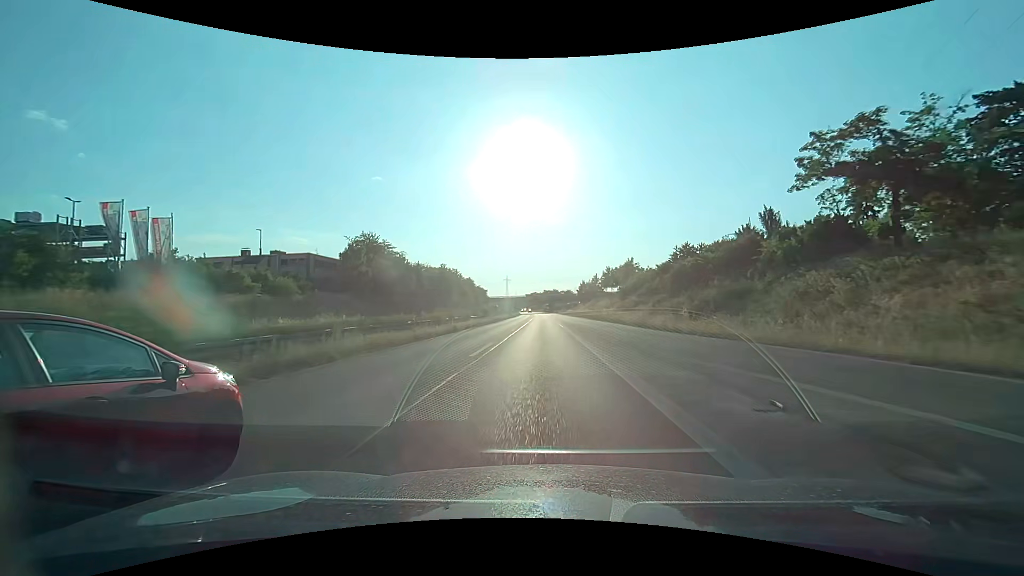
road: trunk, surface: asphalt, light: Day
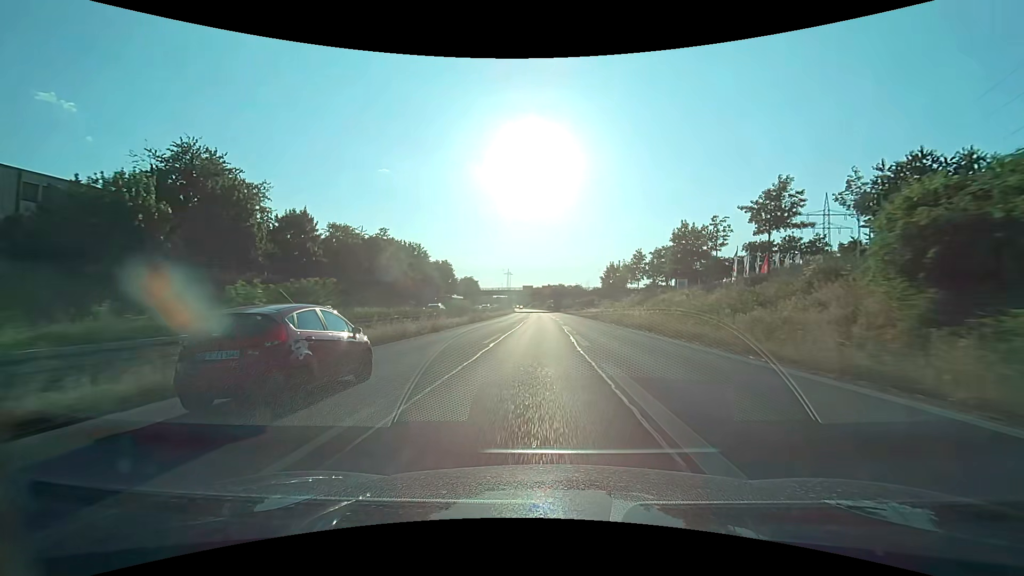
(+0.4, +50.0) m; 0°
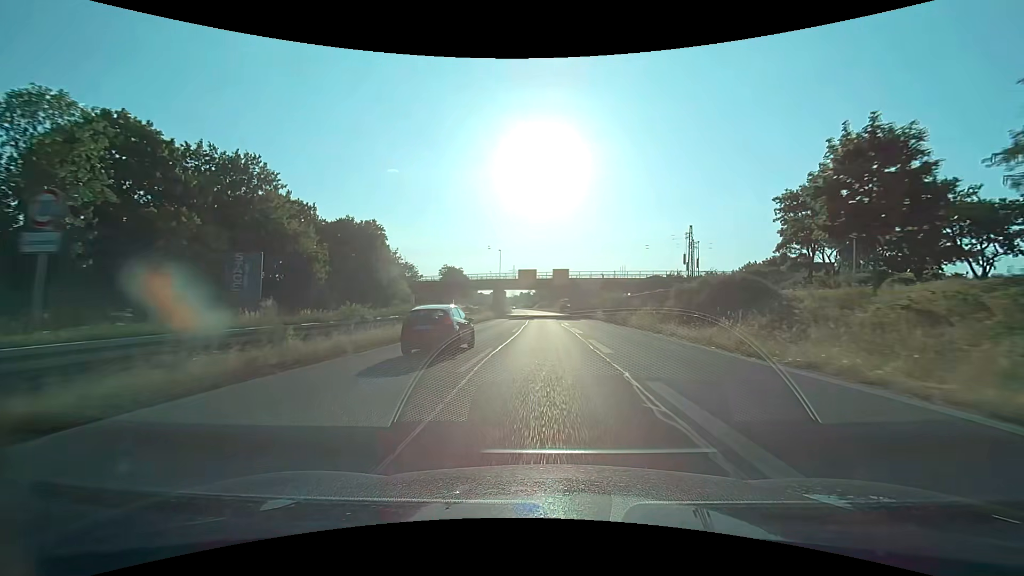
(-0.4, +62.5) m; -1°
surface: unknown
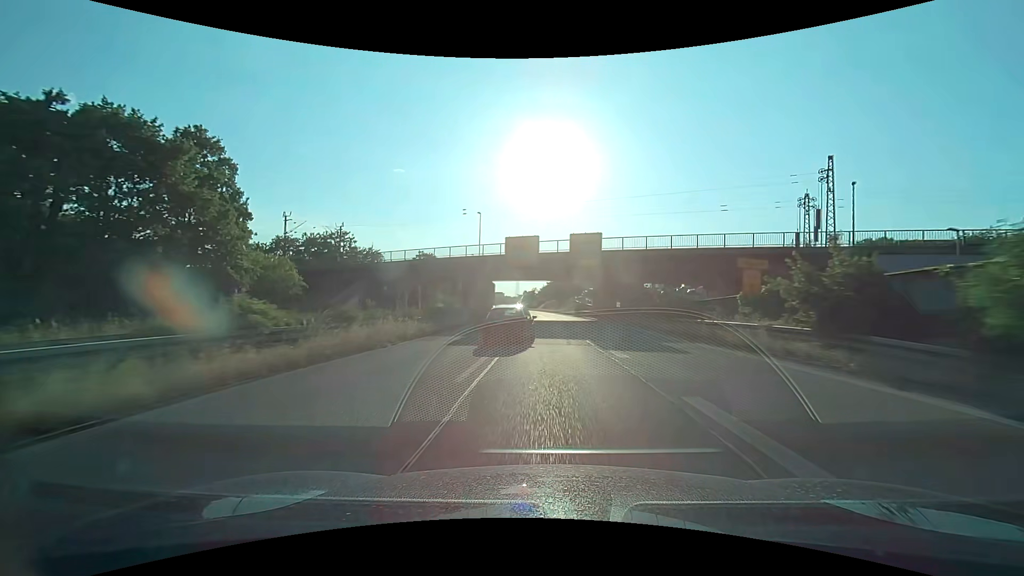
(-0.2, +37.5) m; -1°
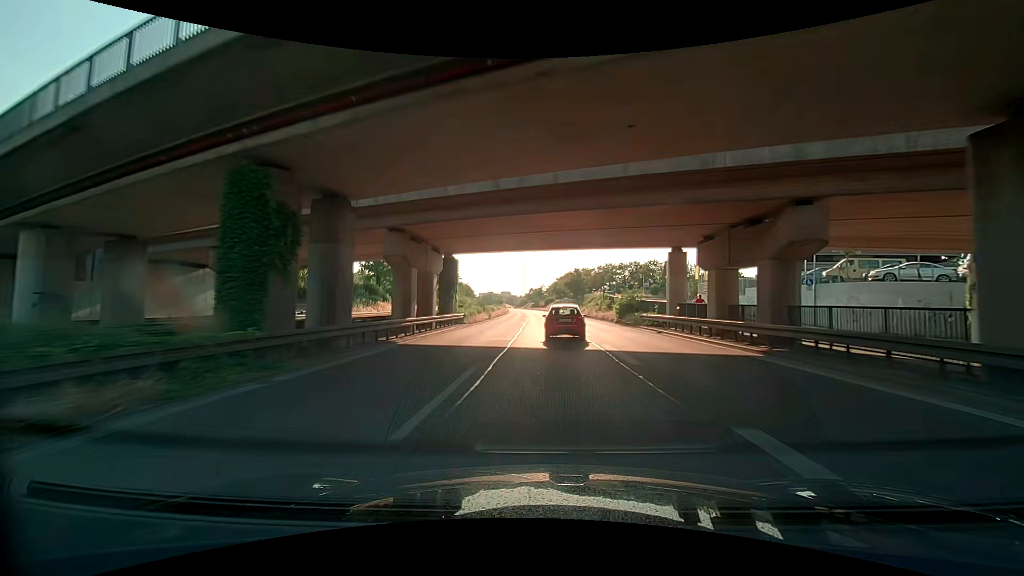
(-0.3, +37.9) m; -1°
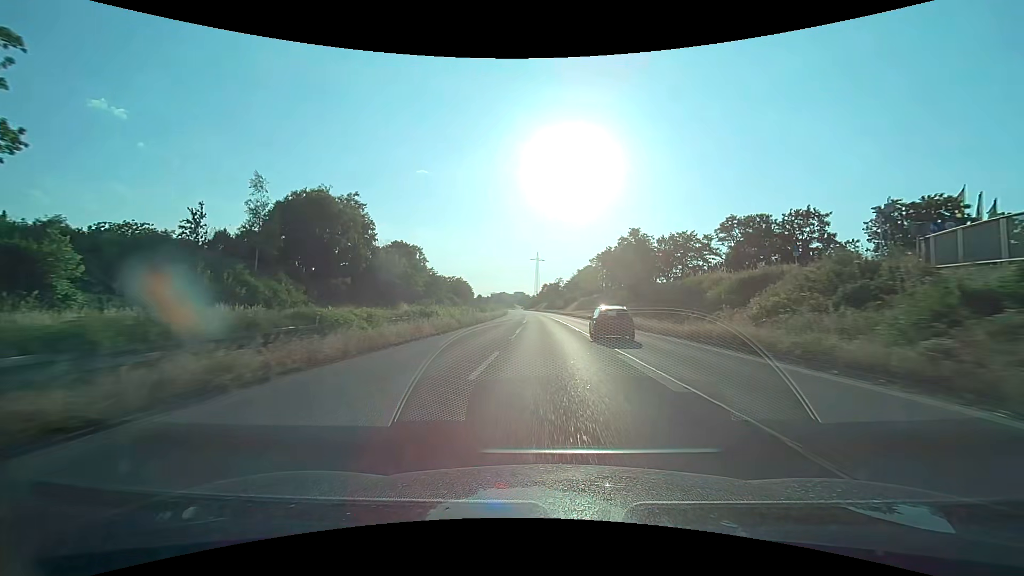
(-0.4, +63.7) m; -2°
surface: asphalt
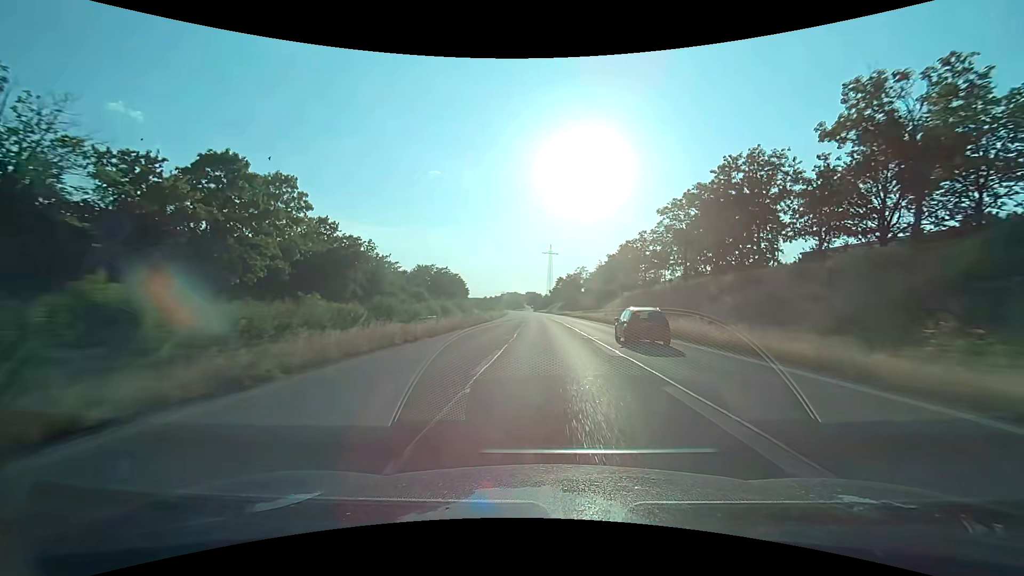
(-0.4, +54.0) m; -1°
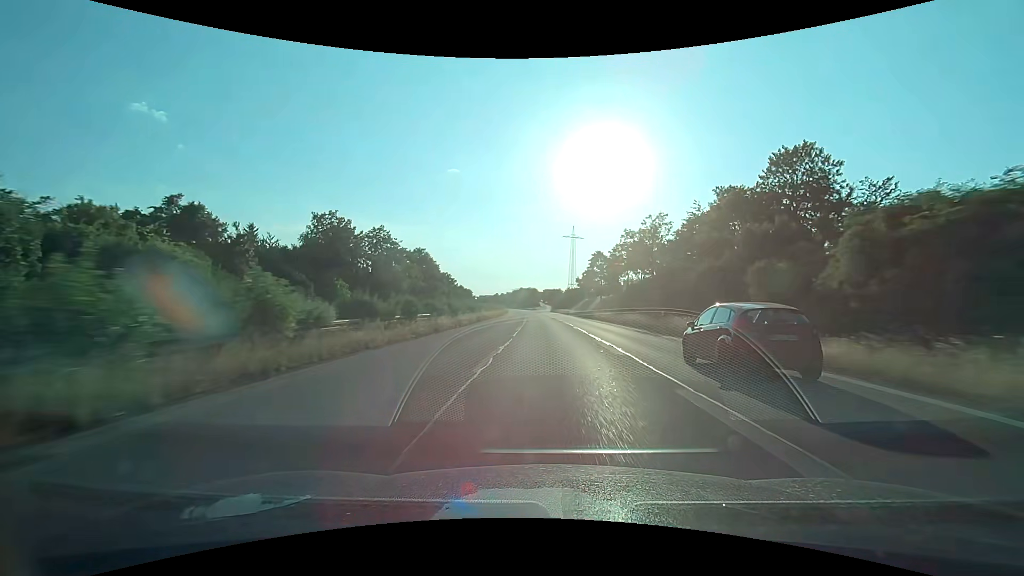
(-1.4, +73.2) m; -2°
(0, +10) (0, +20) (0, +30) (0, +40) (-1, +50) (-1, +60) (-1, +70) (-2, +80) (-2, +90) (-2, +100) m
